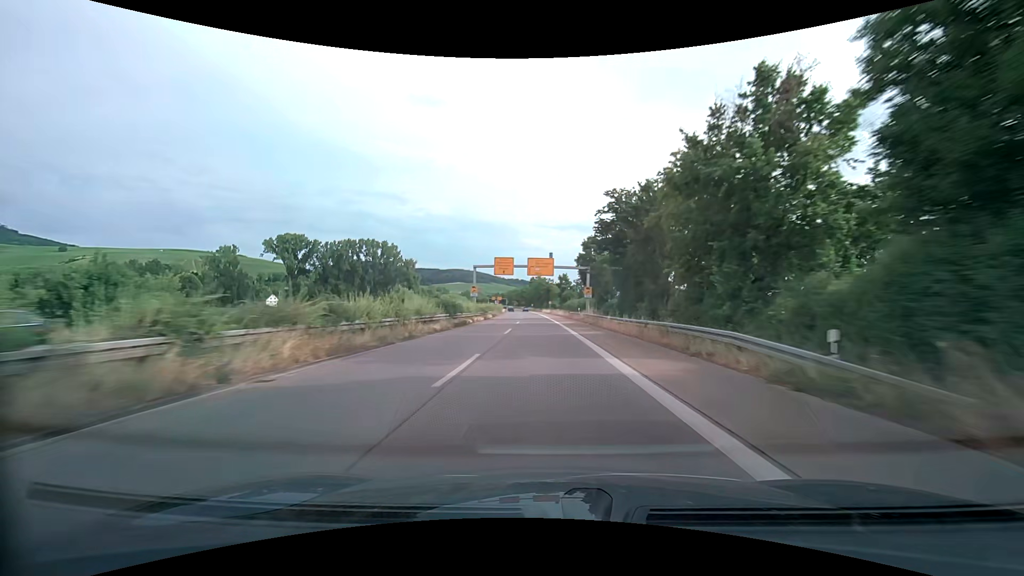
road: trunk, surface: asphalt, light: Day
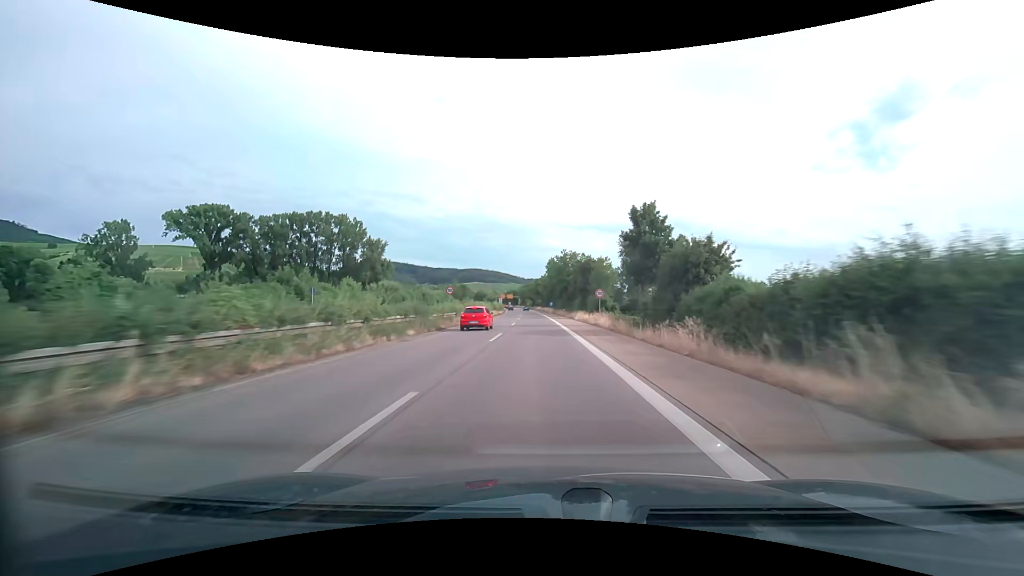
(-1.4, +78.9) m; -2°
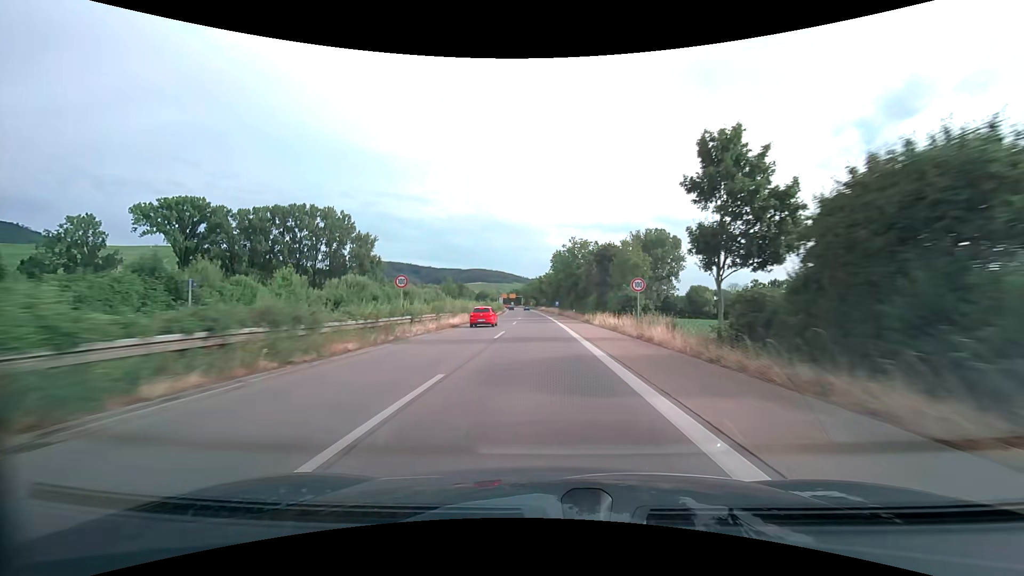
(-0.1, +15.8) m; -1°
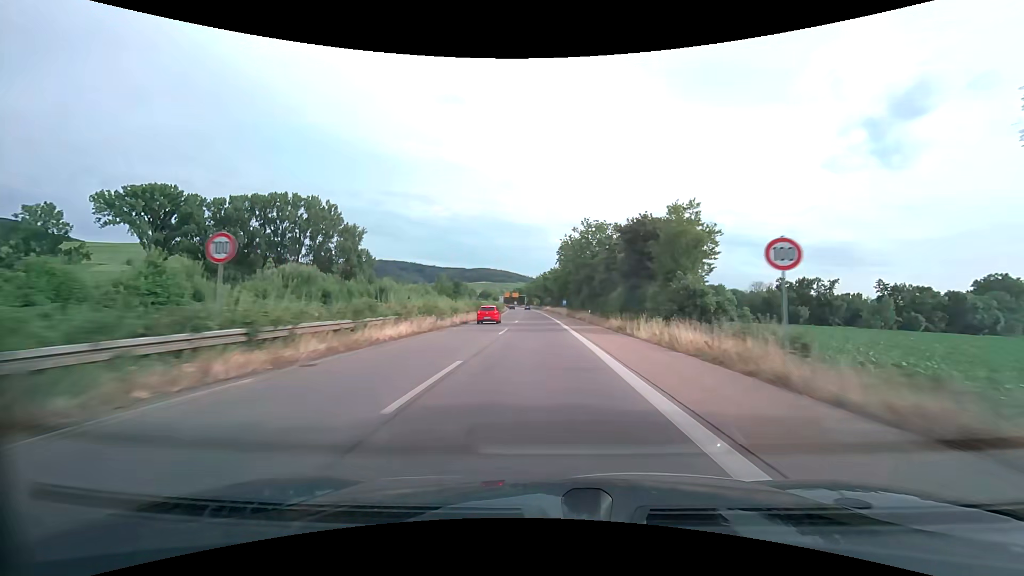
(-0.1, +15.8) m; -1°
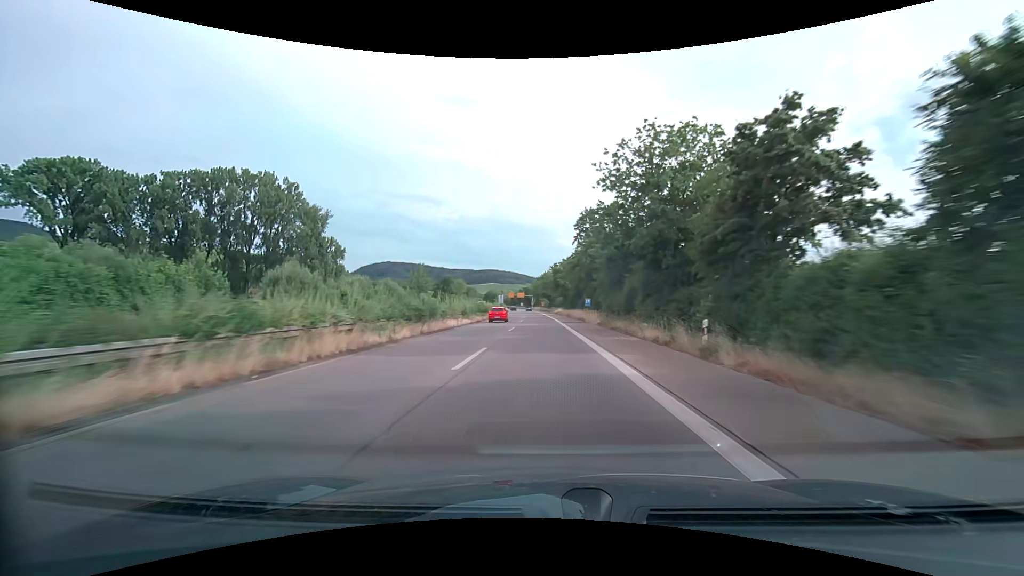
(-0.3, +31.6) m; -1°
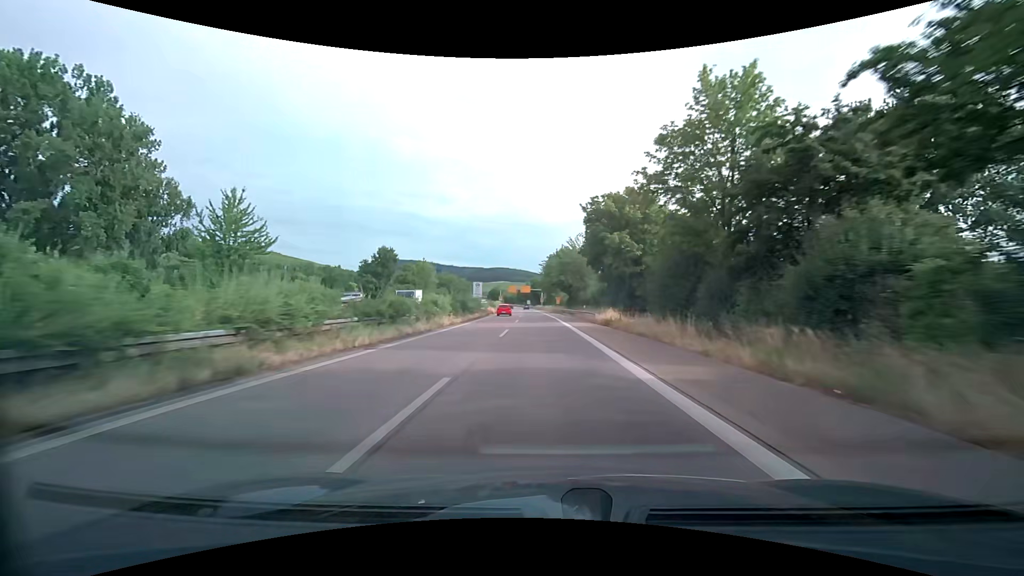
(-1.0, +61.5) m; -2°
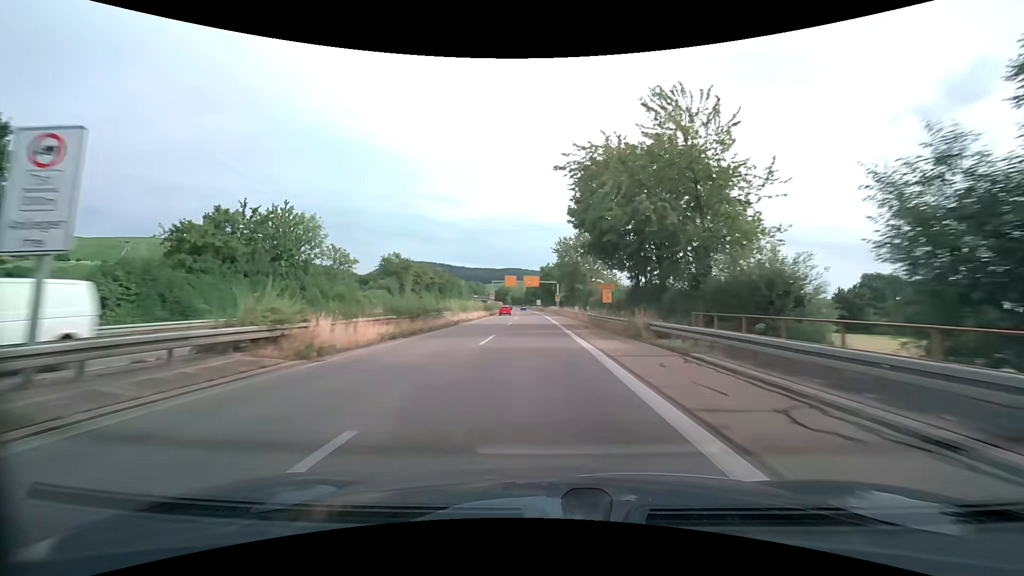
(-0.5, +57.6) m; -1°
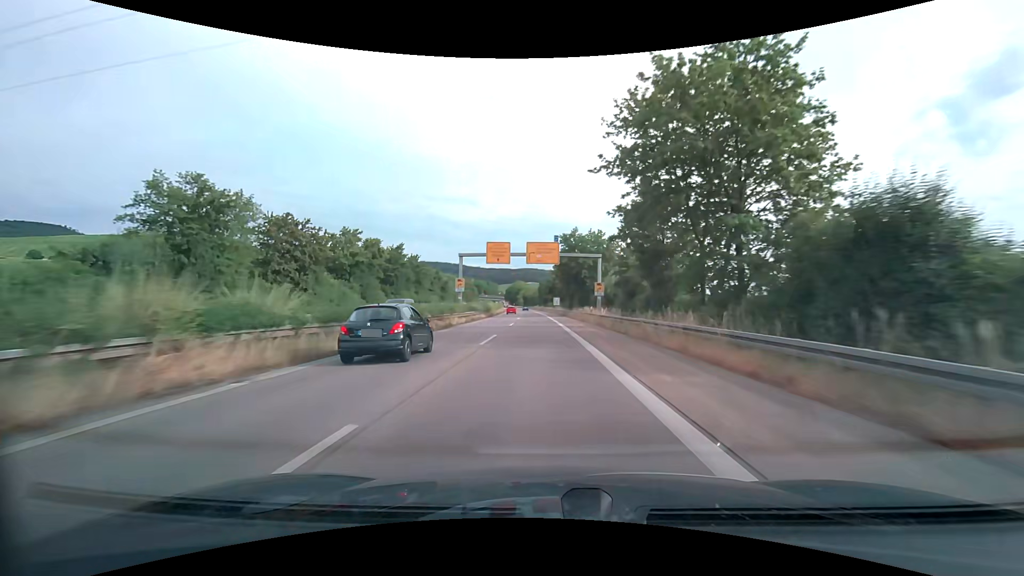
(-0.9, +53.6) m; -2°
(0, +10) (0, +20) (0, +30) (0, +40) (-1, +50) (-1, +60) (-1, +70) (-2, +80) (-2, +90) (-3, +100) m
